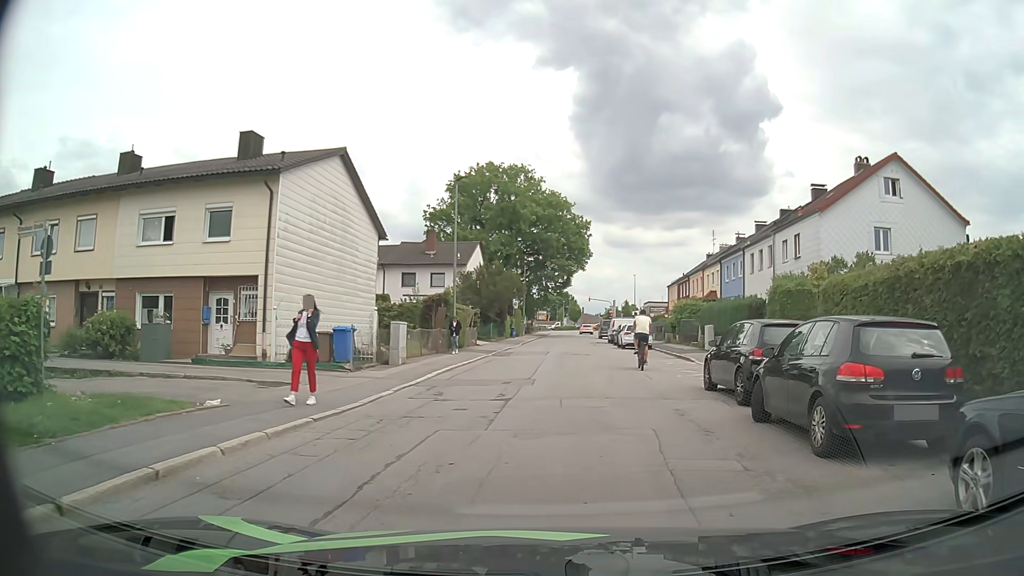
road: residential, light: Day
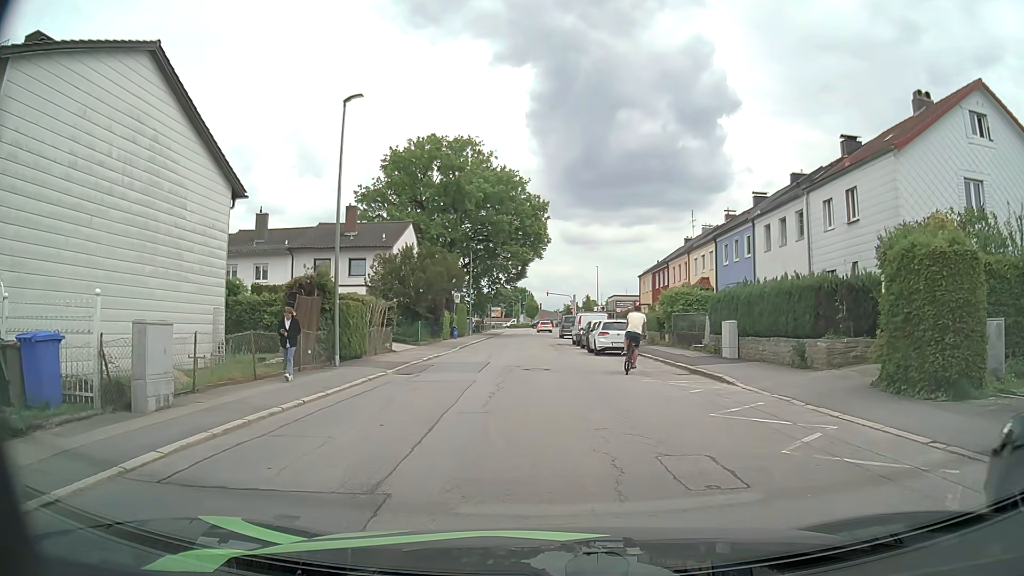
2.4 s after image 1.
(+0.4, +11.3) m; +2°
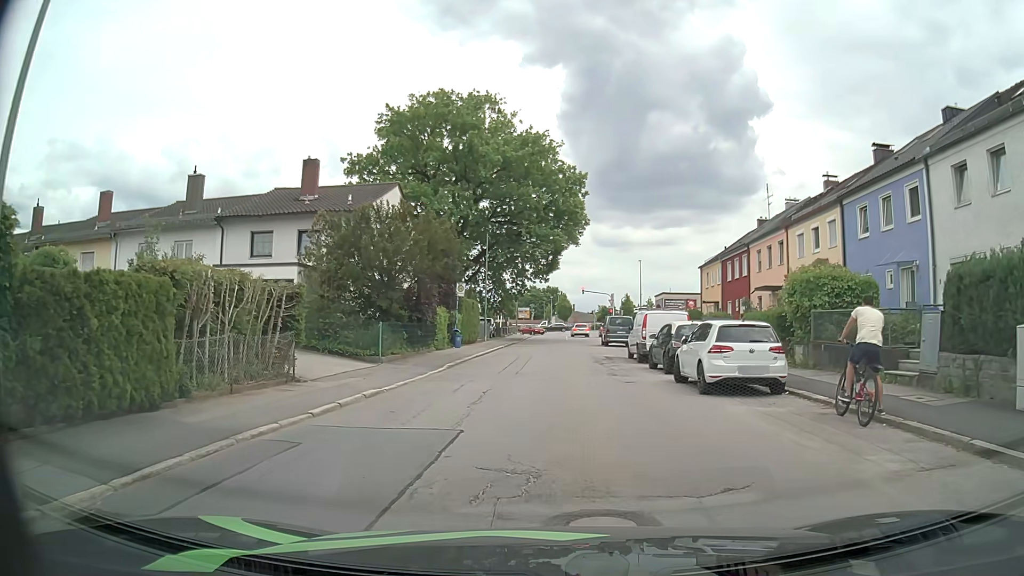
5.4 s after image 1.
(0.0, +14.4) m; -1°
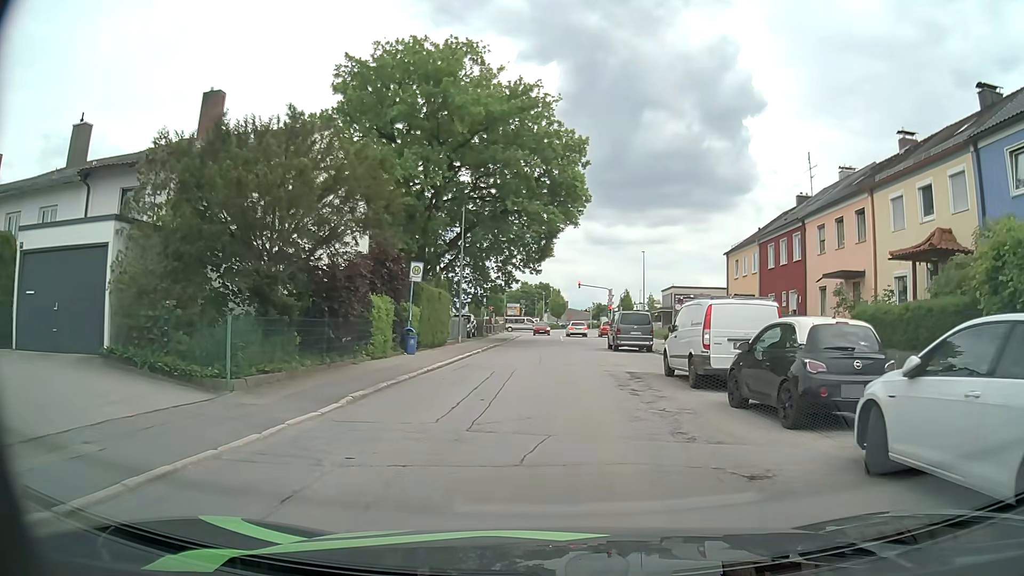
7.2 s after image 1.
(0.0, +10.2) m; +1°
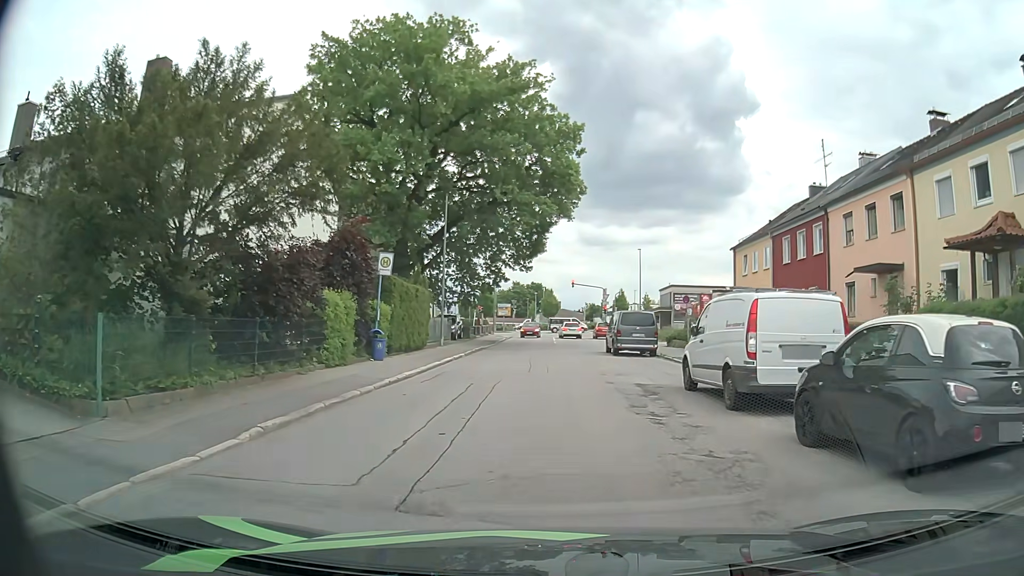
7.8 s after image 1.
(0.0, +3.6) m; +1°
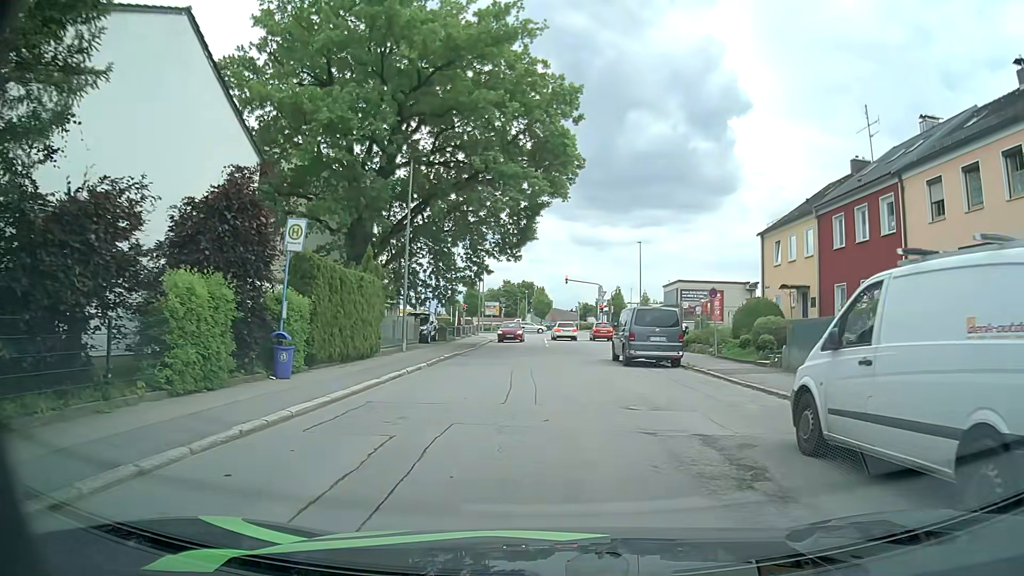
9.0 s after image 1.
(0.0, +7.1) m; 0°
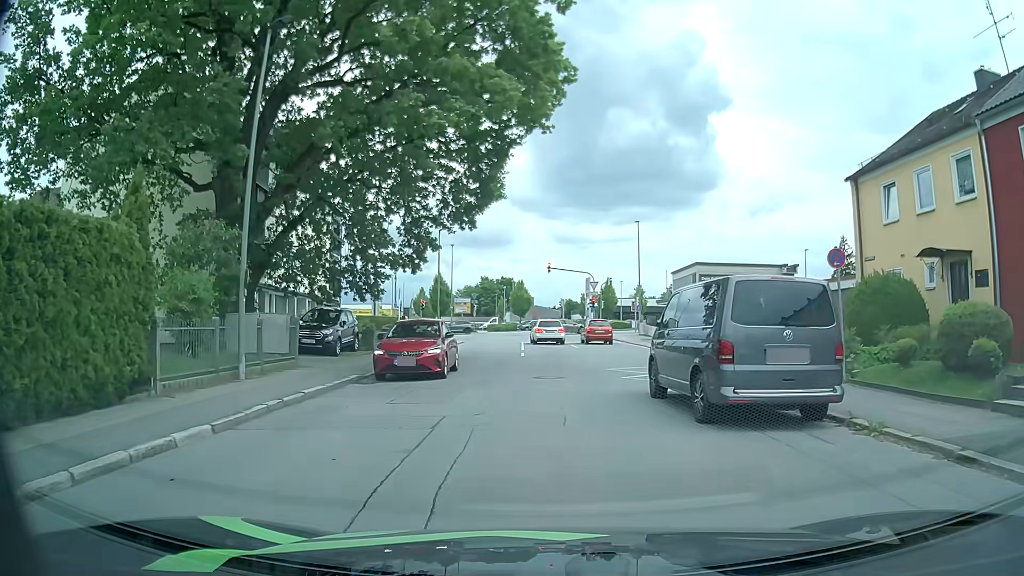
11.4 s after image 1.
(+0.2, +13.1) m; +1°
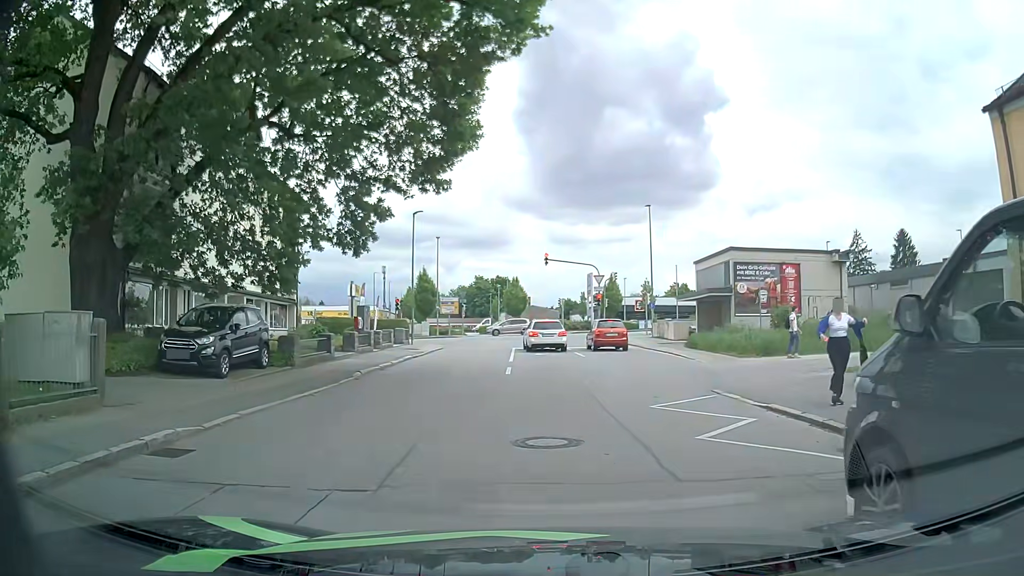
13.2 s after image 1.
(+0.1, +8.5) m; 0°
